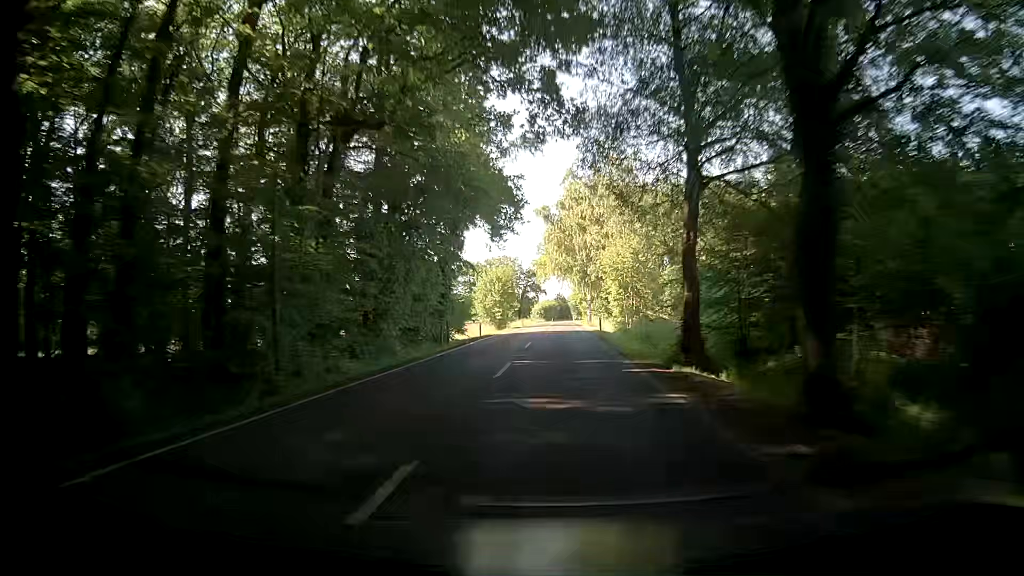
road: secondary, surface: asphalt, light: Day
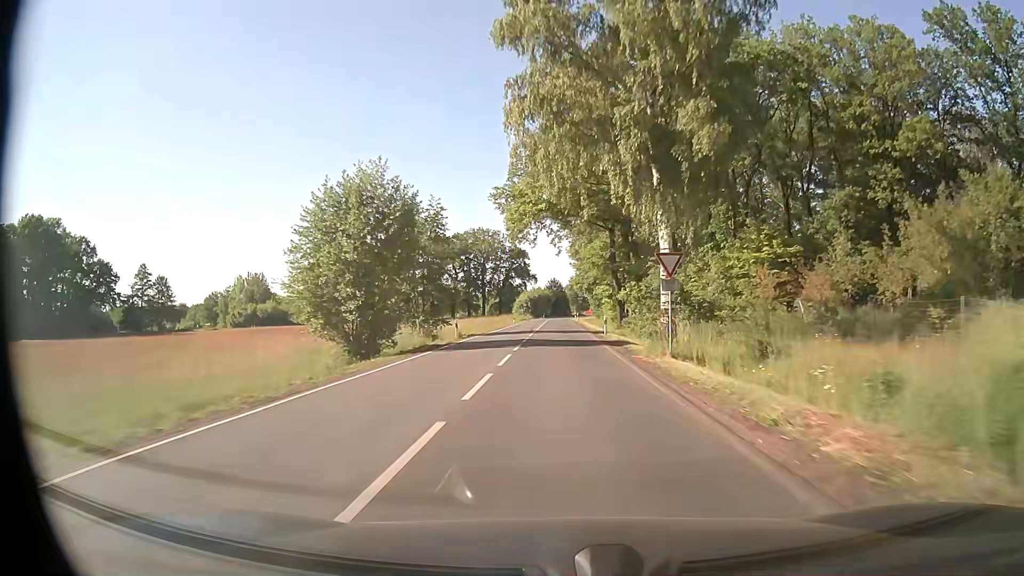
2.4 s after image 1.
(+0.3, +58.3) m; +1°
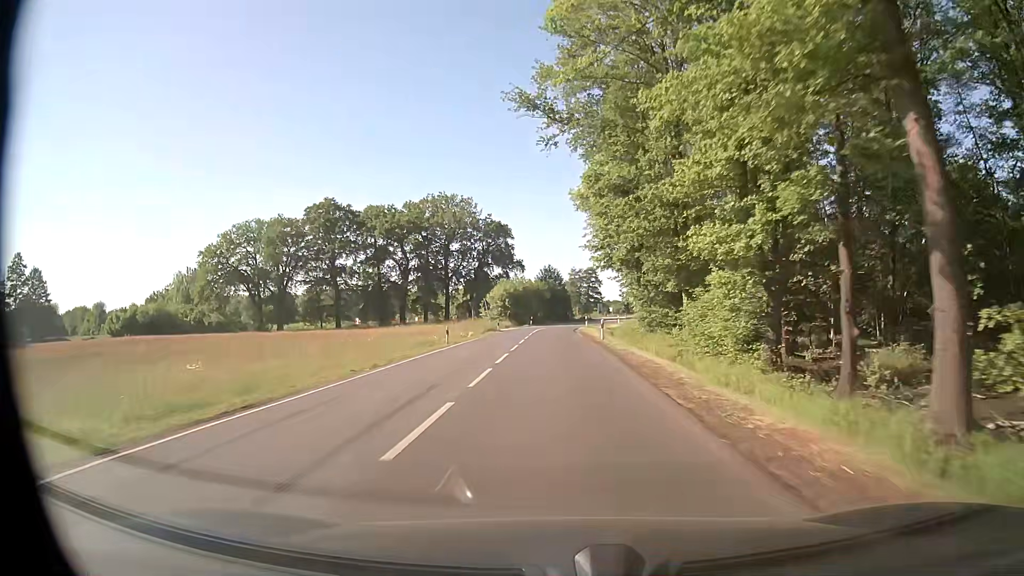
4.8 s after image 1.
(-0.2, +51.6) m; 0°
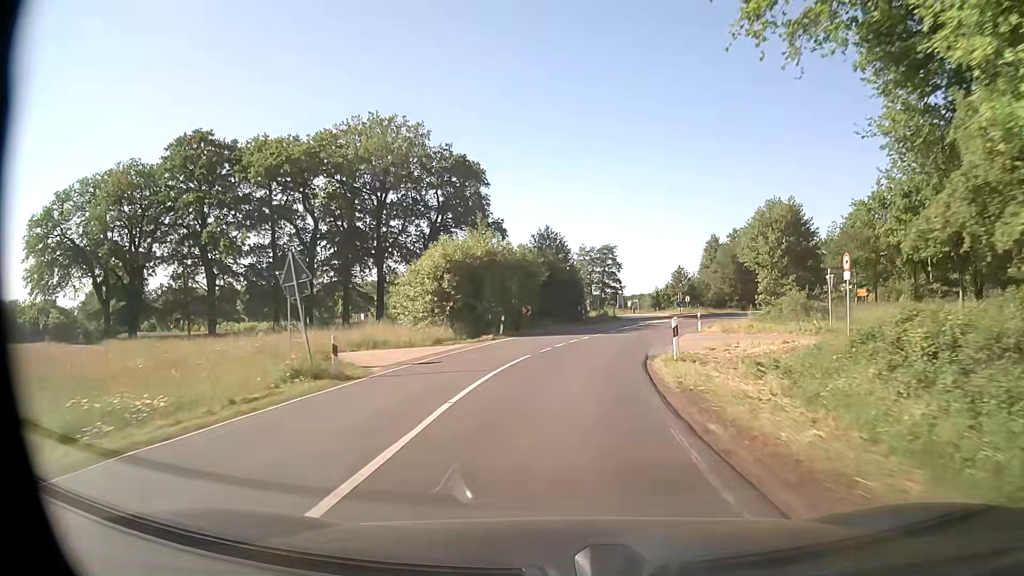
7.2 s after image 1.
(+0.2, +44.9) m; 0°
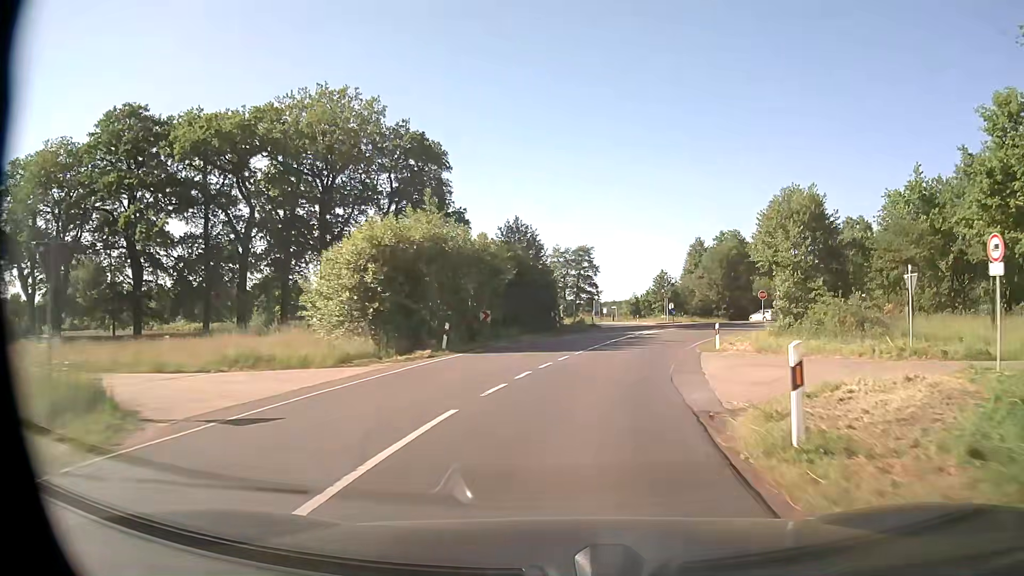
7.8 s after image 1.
(+0.1, +9.7) m; +1°
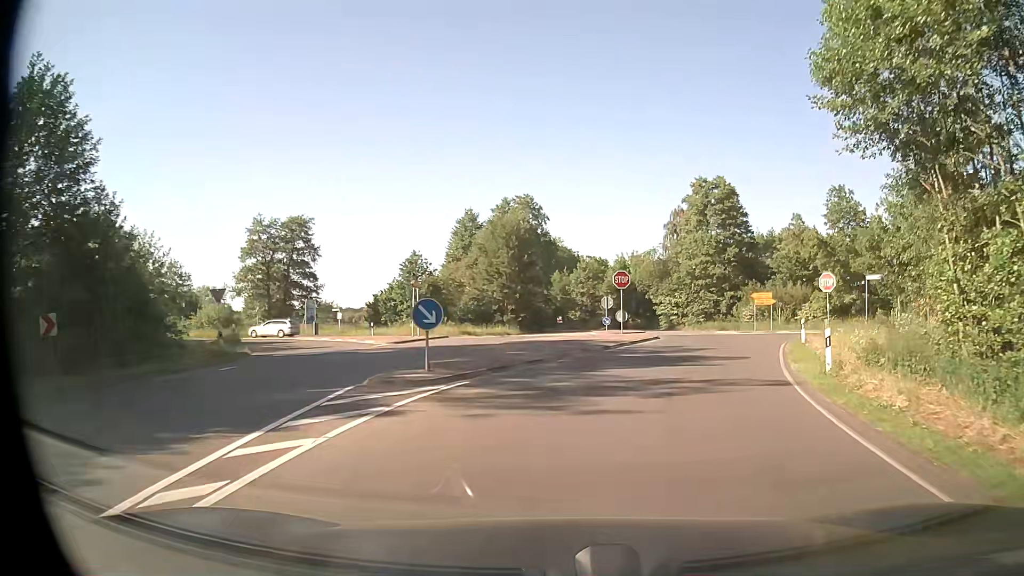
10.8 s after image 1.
(+6.3, +37.3) m; +20°
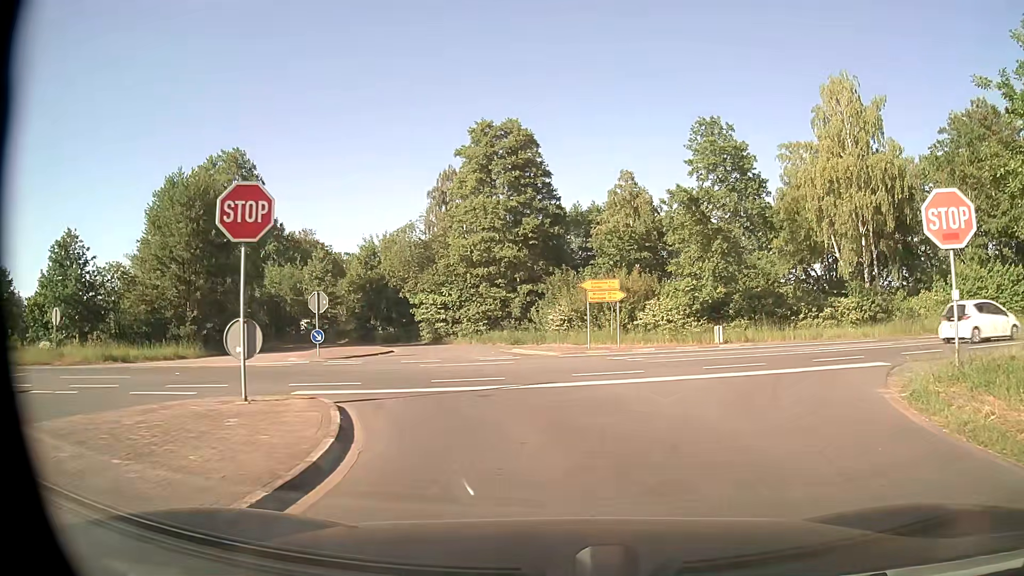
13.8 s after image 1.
(+4.1, +24.0) m; +20°
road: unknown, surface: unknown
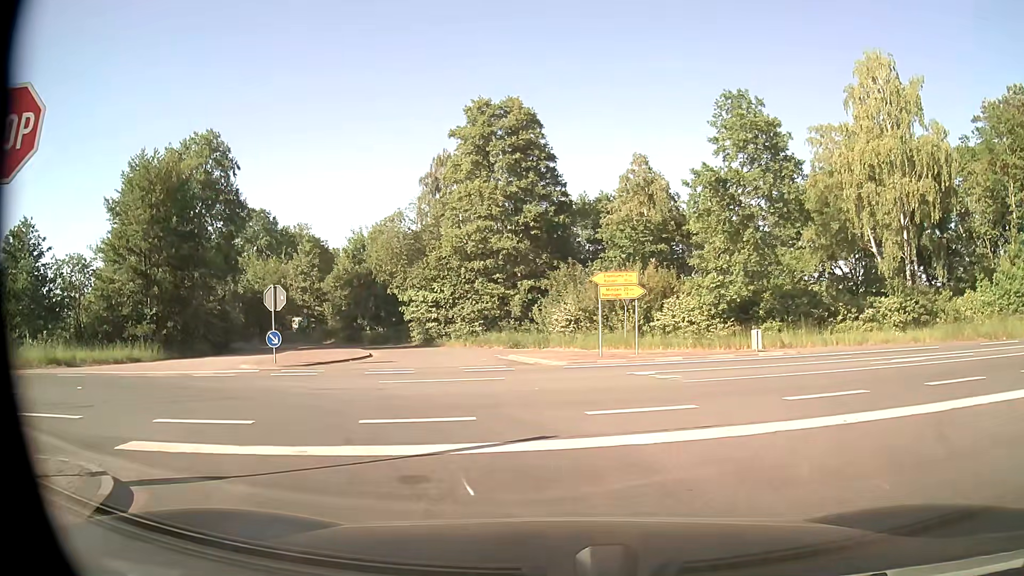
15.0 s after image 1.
(+0.1, +5.2) m; 0°
